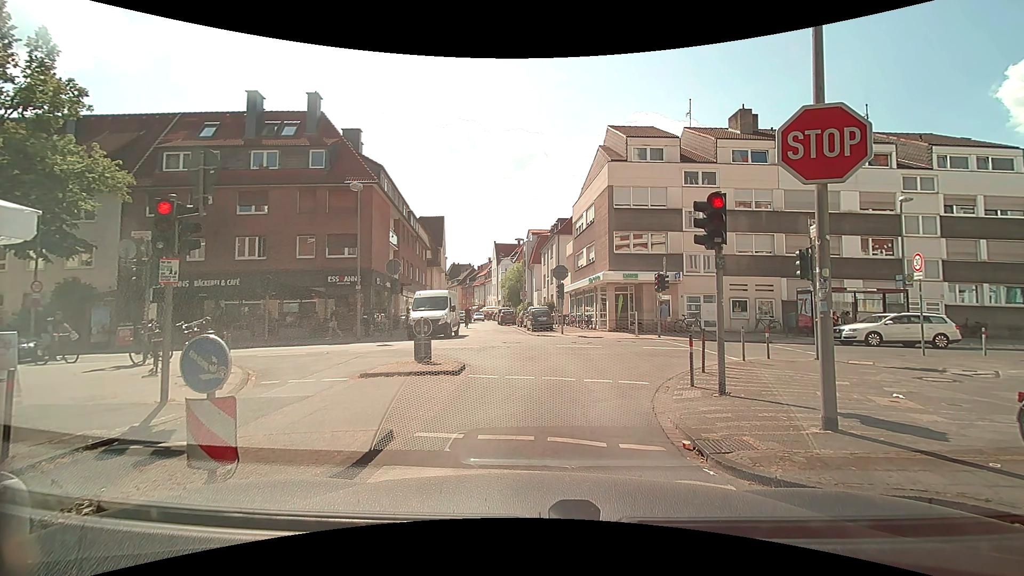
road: residential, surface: asphalt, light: Day
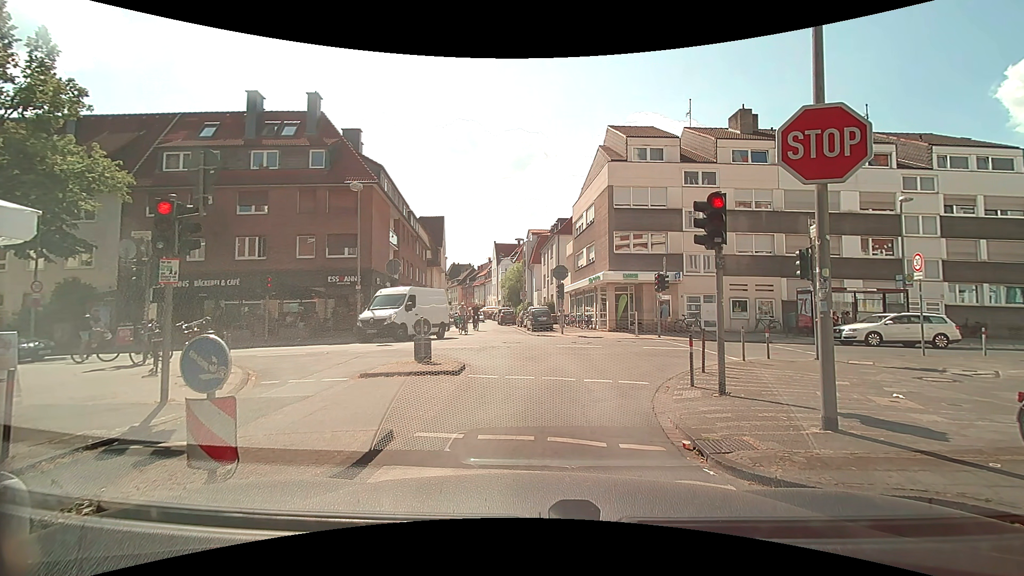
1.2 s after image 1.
(0.0, 0.0) m; 0°
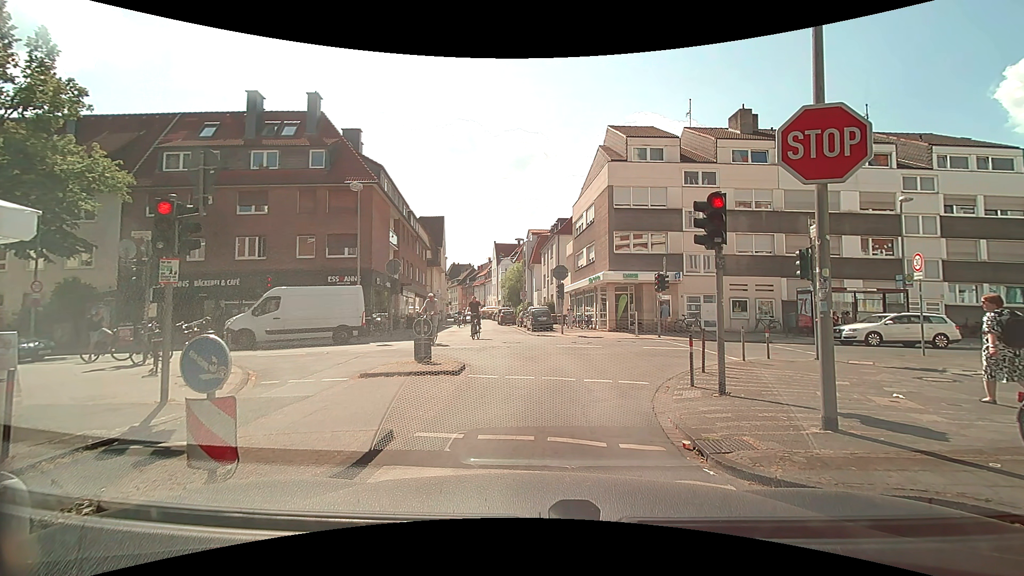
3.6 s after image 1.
(0.0, 0.0) m; 0°
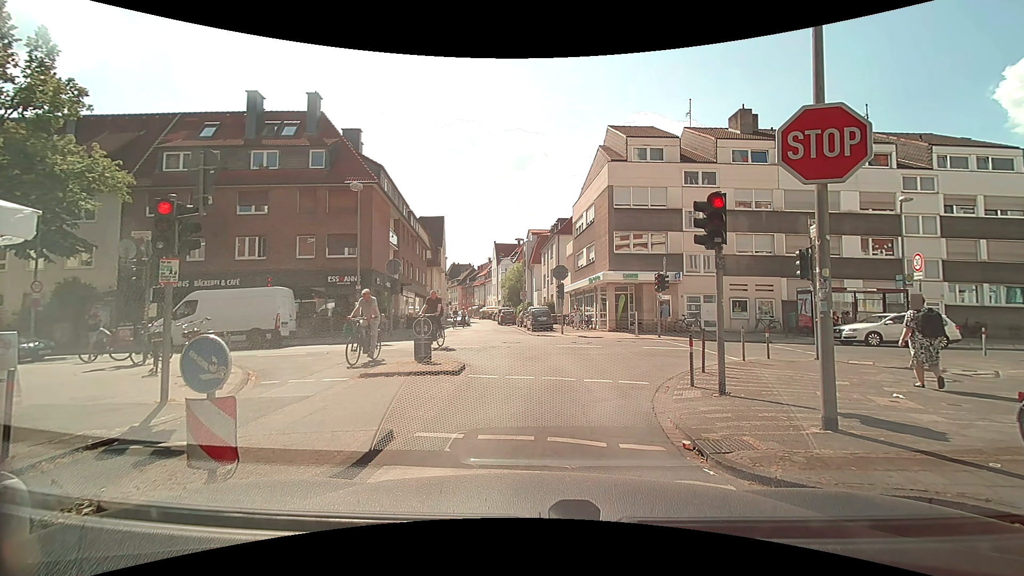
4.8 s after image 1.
(0.0, 0.0) m; 0°
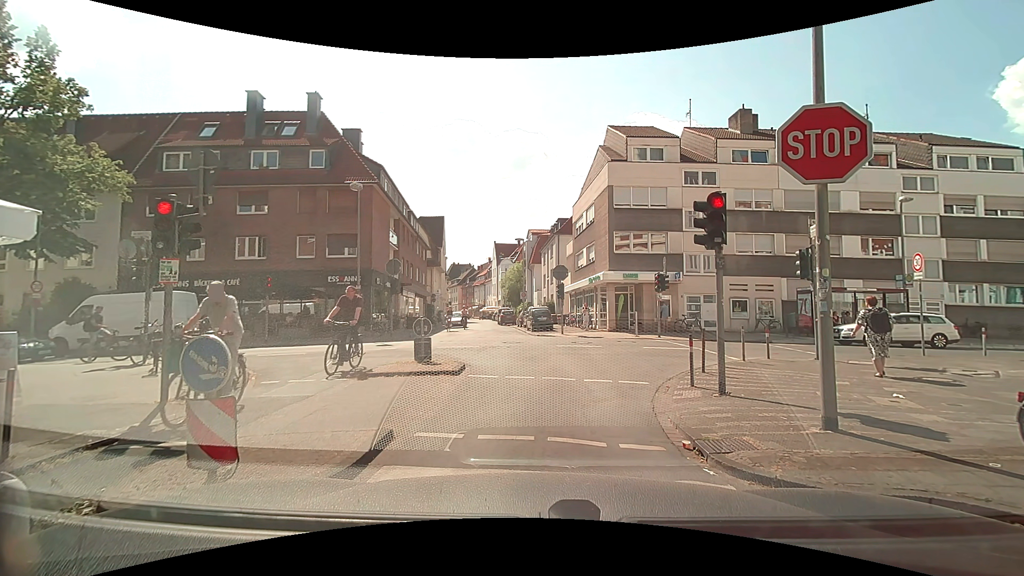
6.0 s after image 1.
(0.0, 0.0) m; 0°
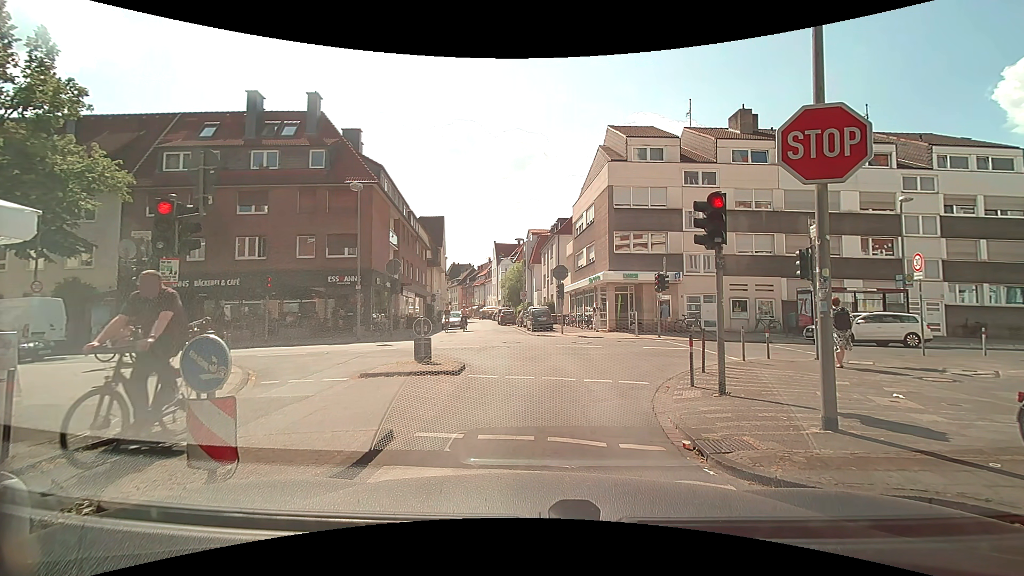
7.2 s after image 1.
(0.0, 0.0) m; 0°
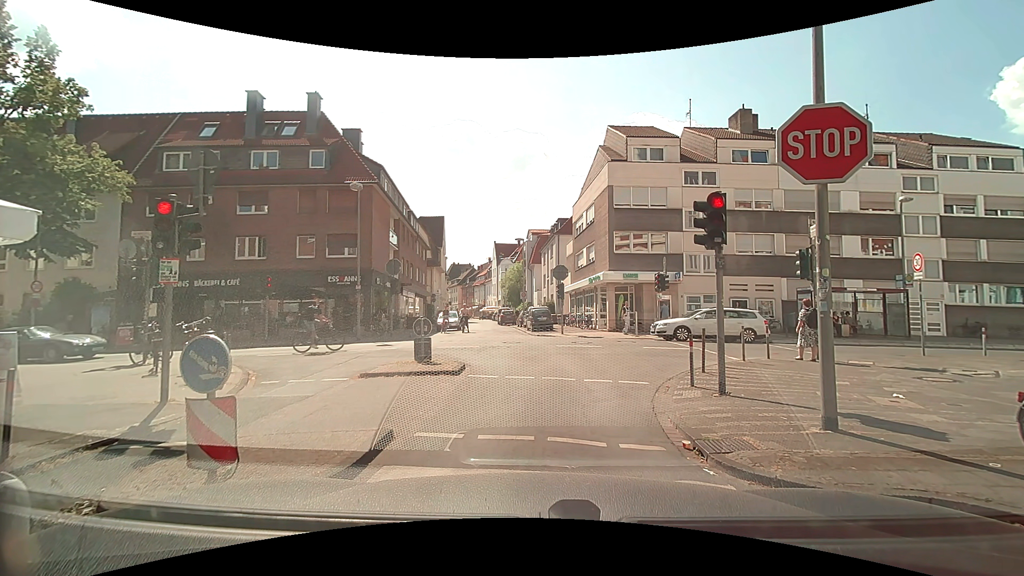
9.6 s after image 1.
(0.0, 0.0) m; 0°
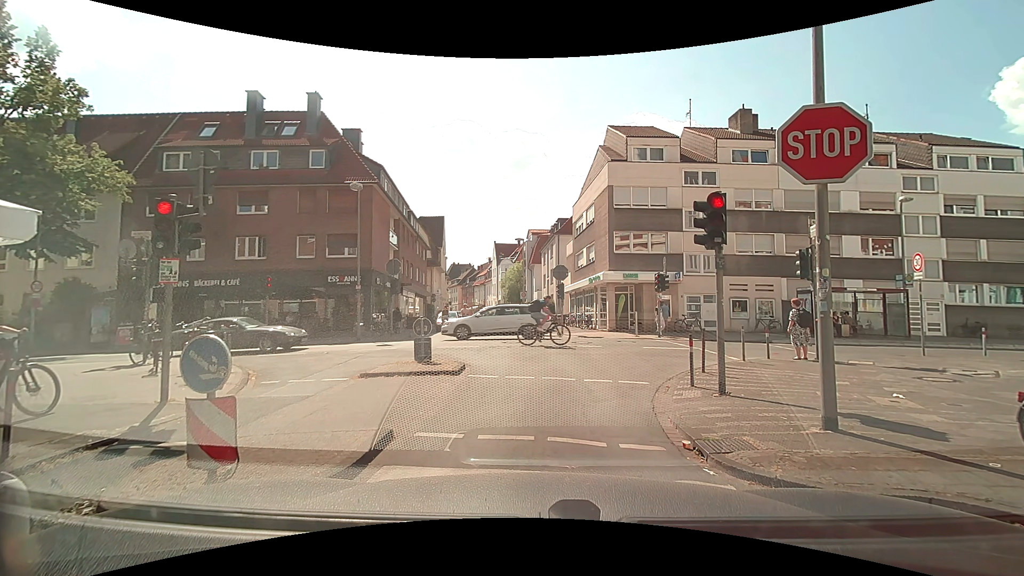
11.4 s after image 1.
(0.0, 0.0) m; 0°
